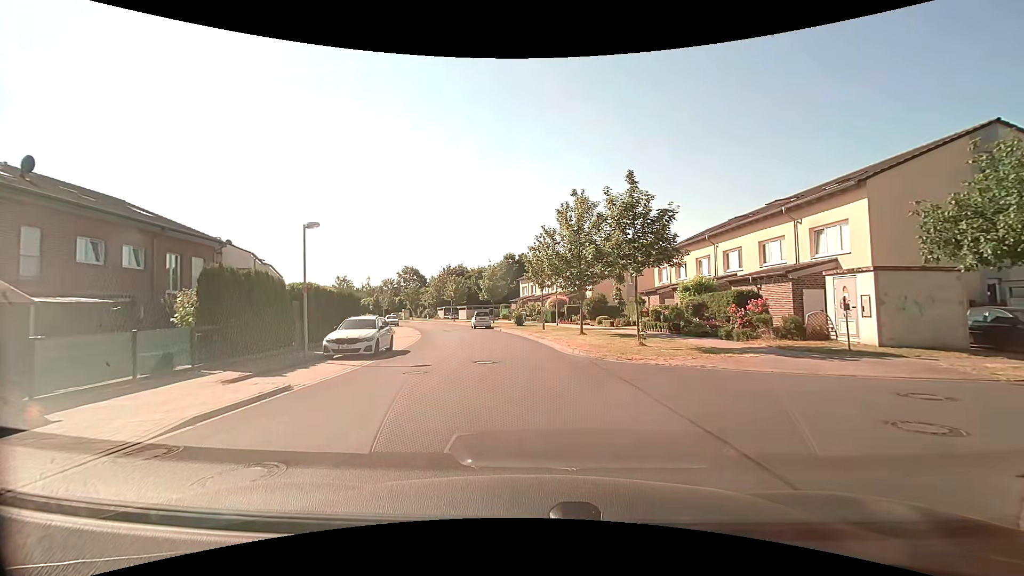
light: Day
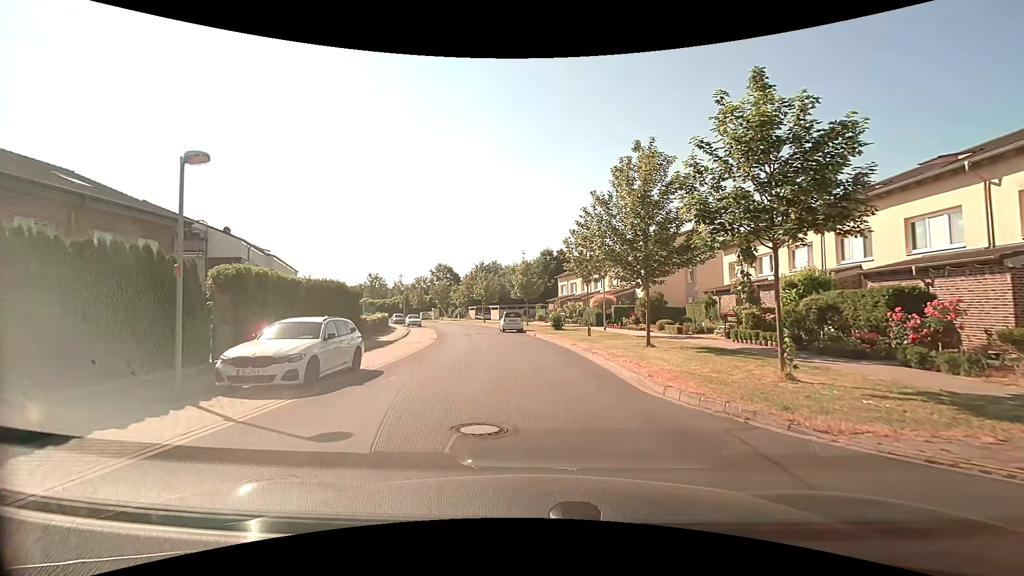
(-0.2, +7.9) m; -5°
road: residential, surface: paved
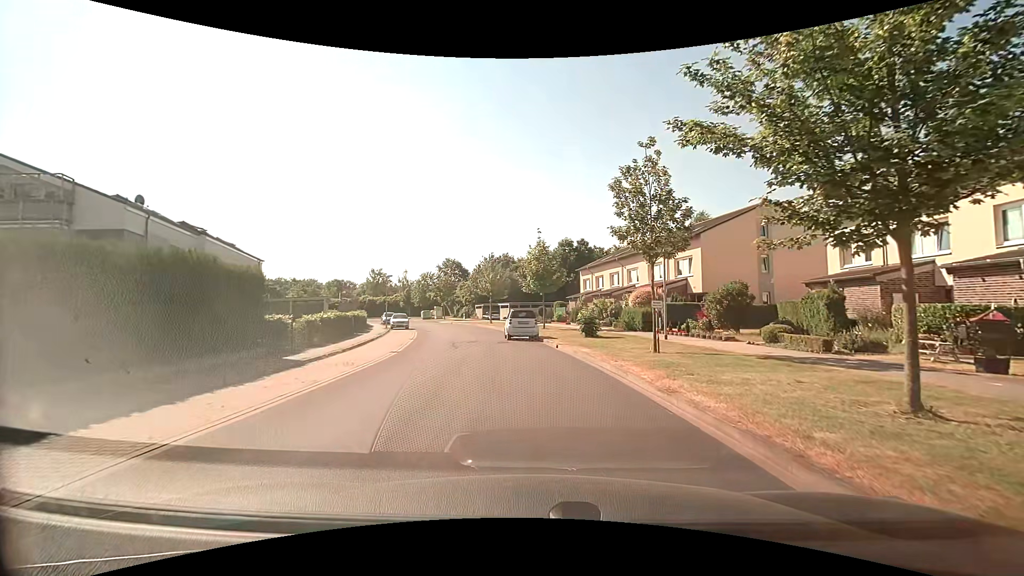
(-0.2, +12.4) m; -1°
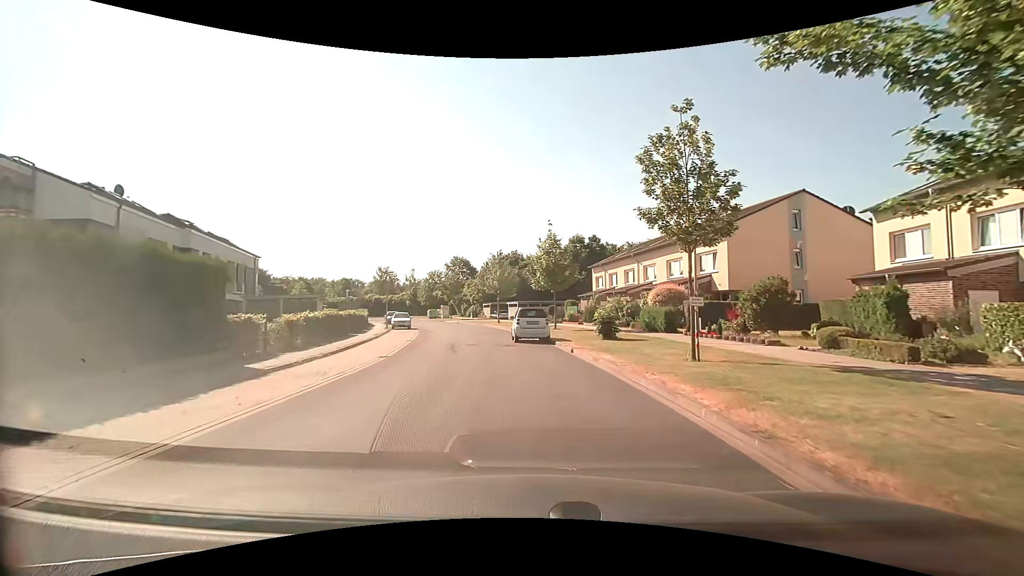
(0.0, +2.8) m; -1°
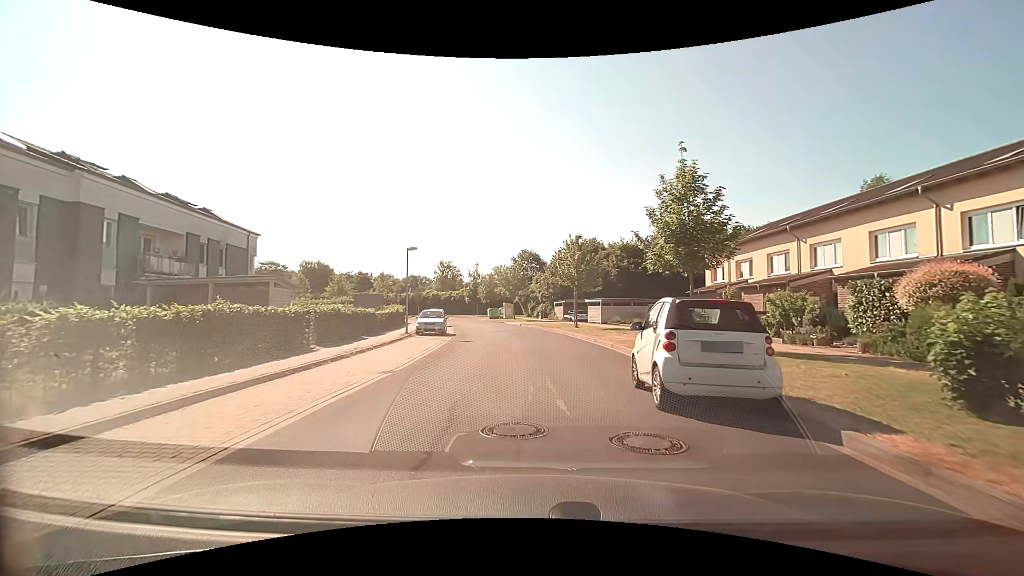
(-1.3, +15.0) m; -9°
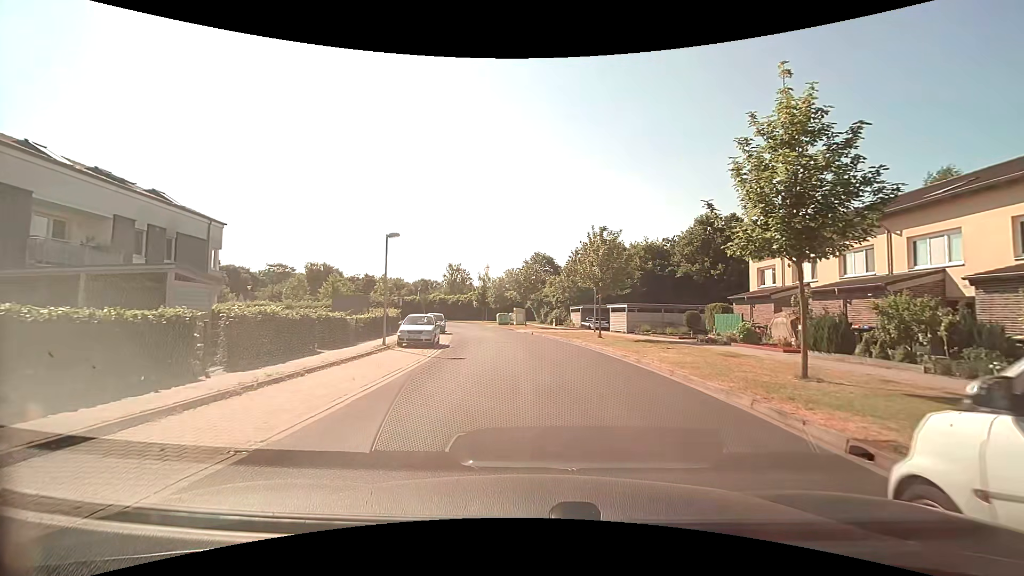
(0.0, +6.2) m; 0°
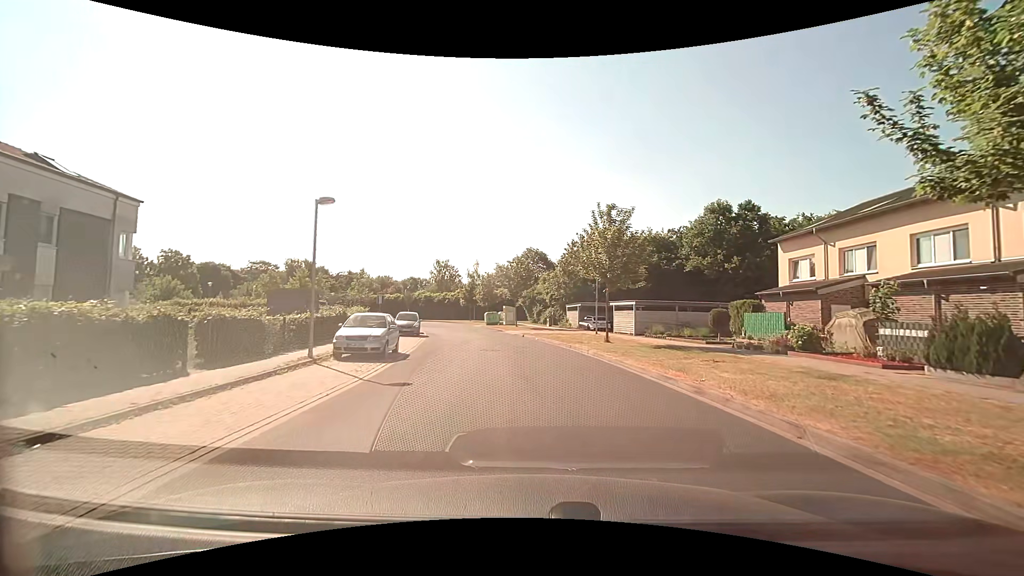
(0.0, +6.1) m; +1°
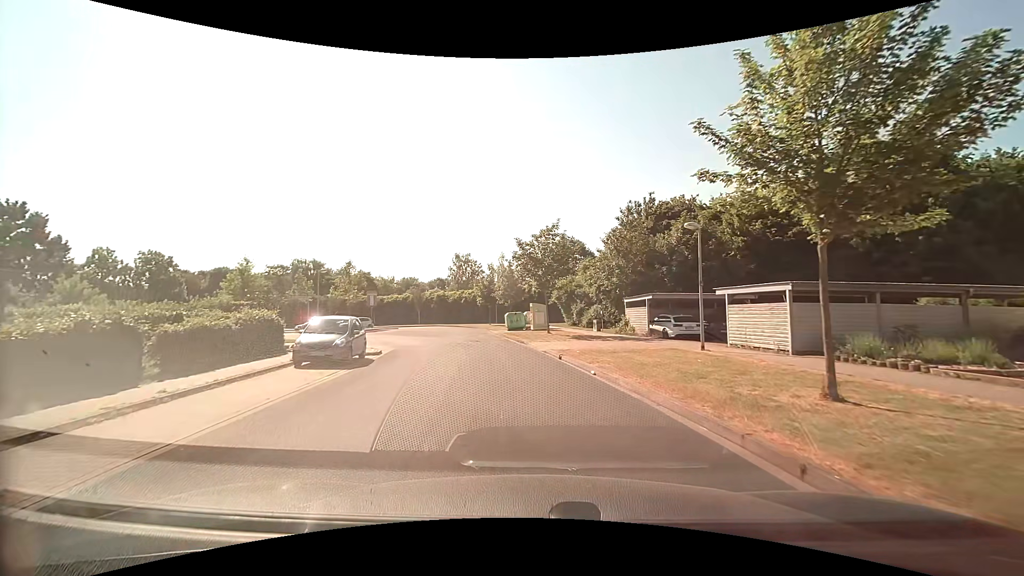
(-0.2, +16.6) m; -4°
(0, +10) (-1, +20) (-3, +30) (-5, +40) (-8, +49) (-11, +59) (-17, +66) (-26, +71) (-36, +74) (-45, +78) m
